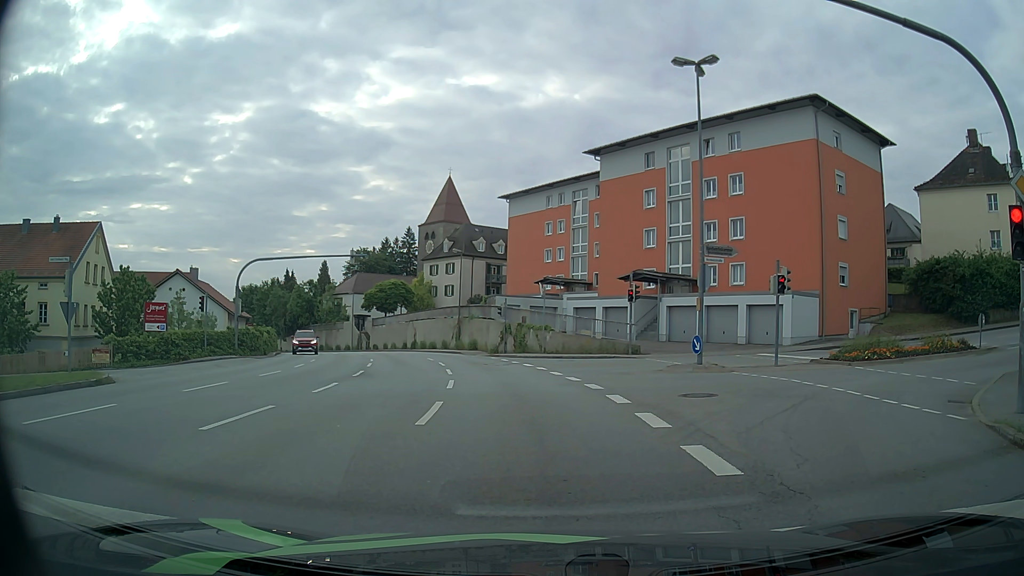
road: tertiary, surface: asphalt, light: Day
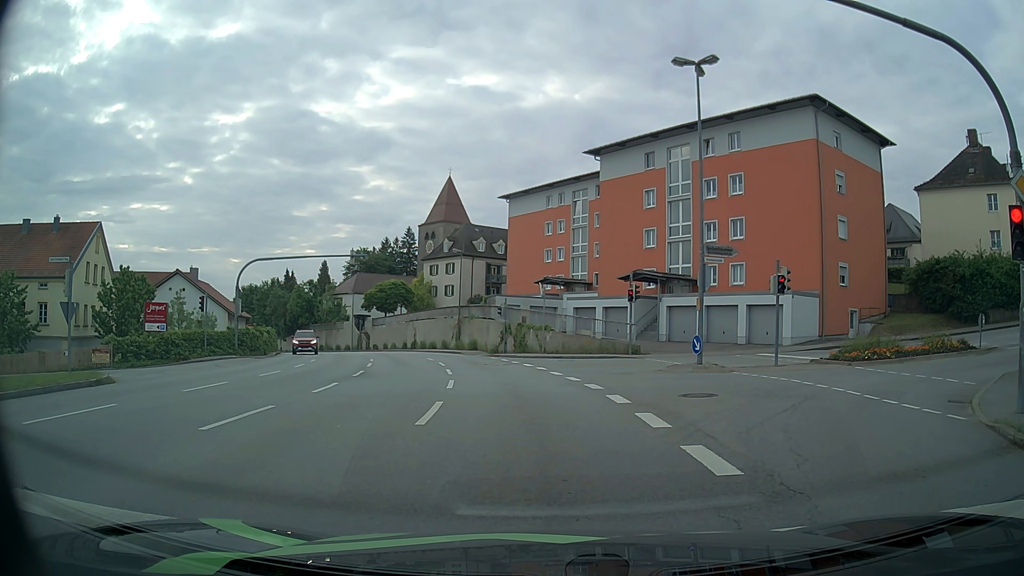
(0.0, 0.0) m; 0°
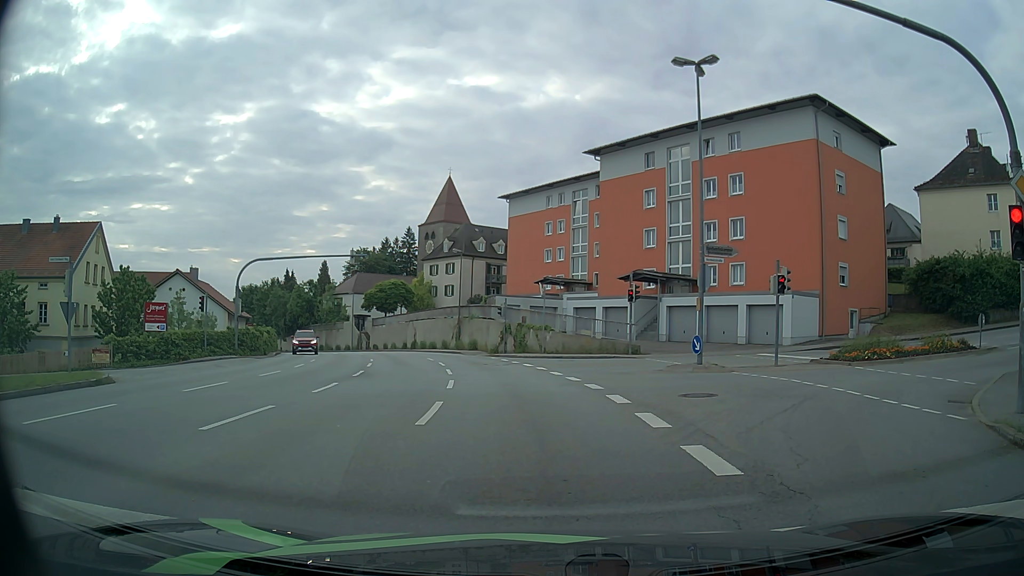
(0.0, 0.0) m; 0°
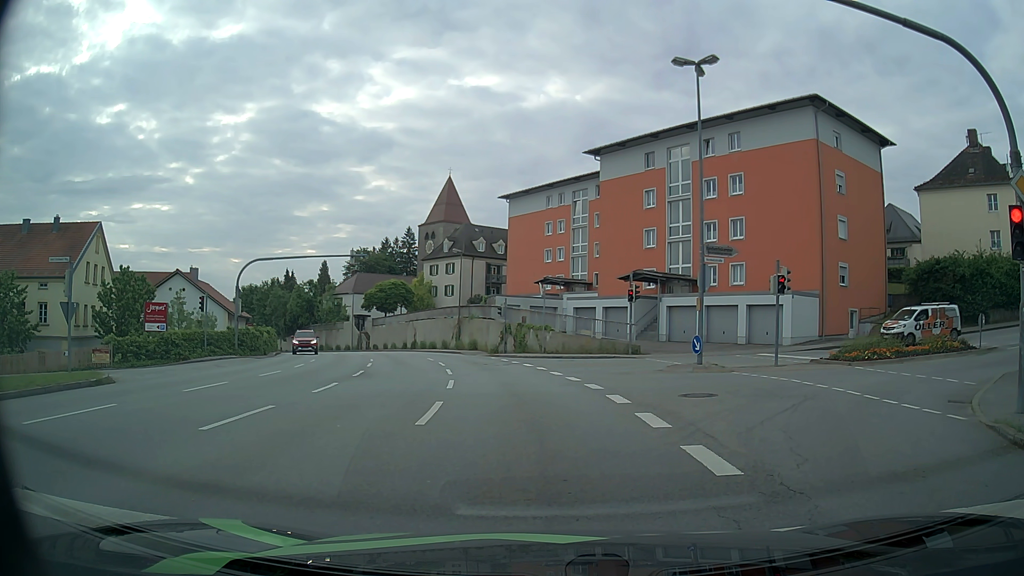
(0.0, 0.0) m; 0°
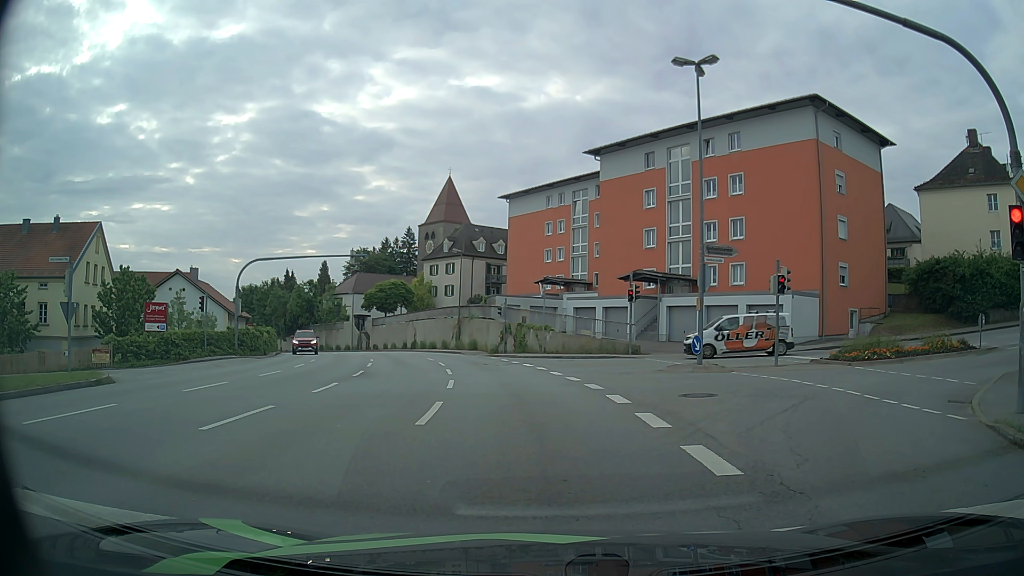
(0.0, 0.0) m; 0°
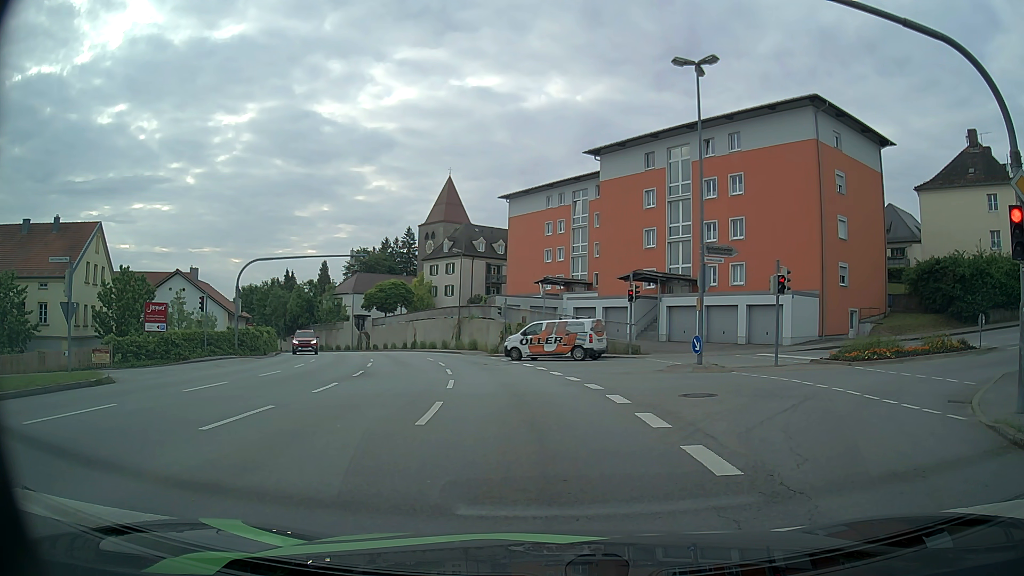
(0.0, 0.0) m; 0°
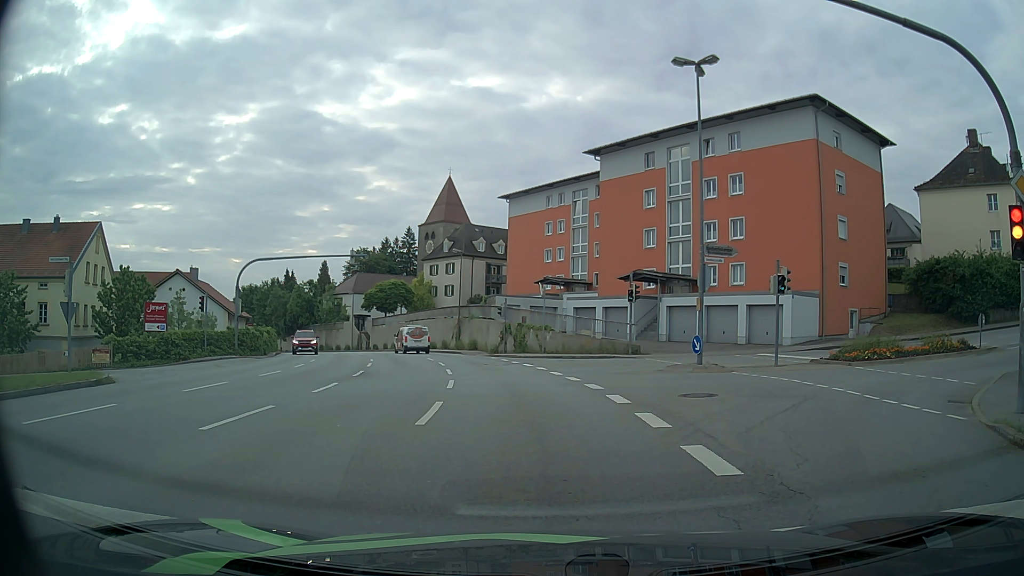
(0.0, 0.0) m; 0°
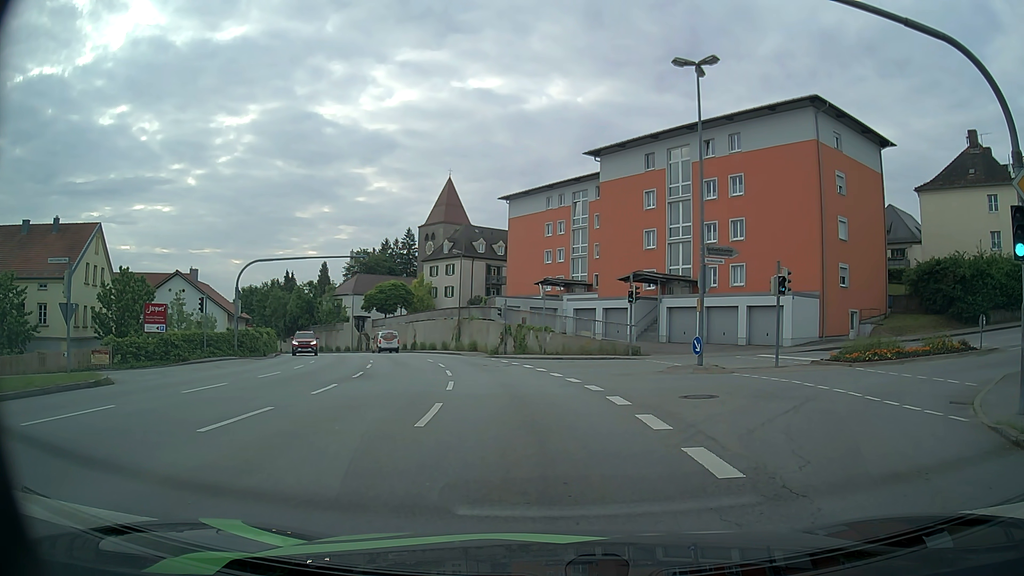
(0.0, 0.0) m; 0°
(0, +10) (0, +20) (-2, +30) (-4, +40) (-7, +49) (-10, +59) (-14, +68) (-18, +77) (-23, +86) (-29, +94) m
